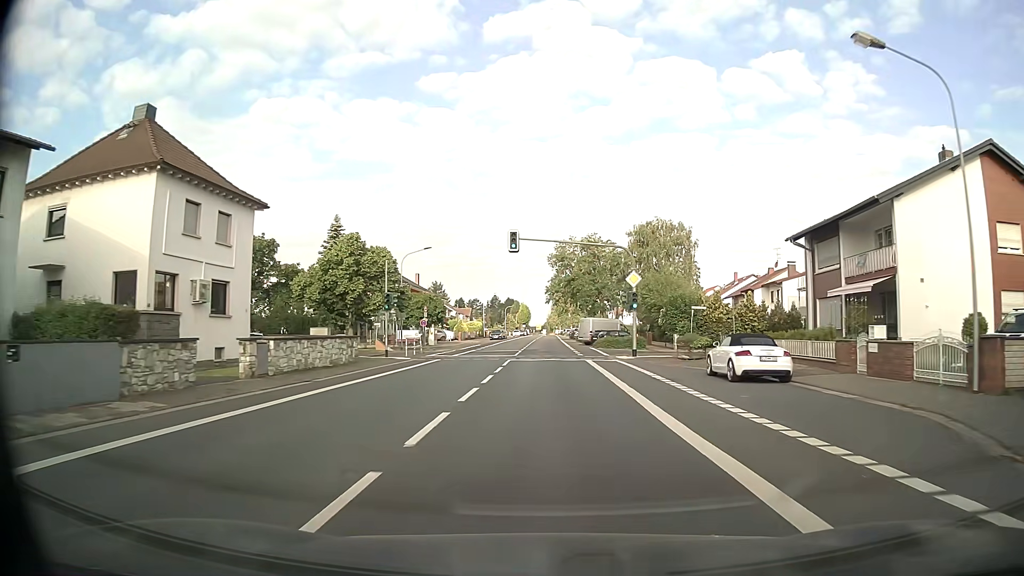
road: secondary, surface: asphalt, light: Day
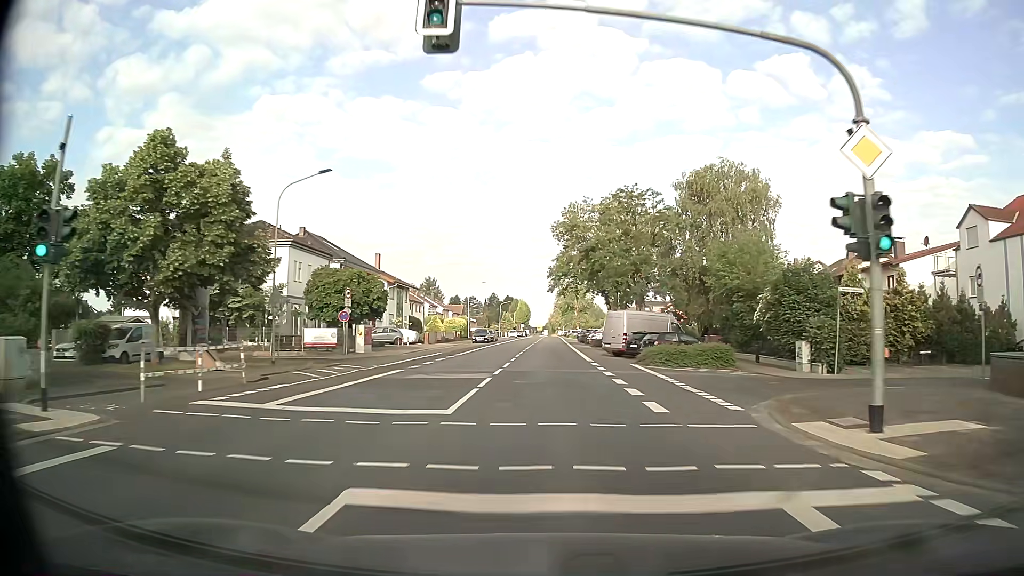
(+0.1, +25.5) m; 0°
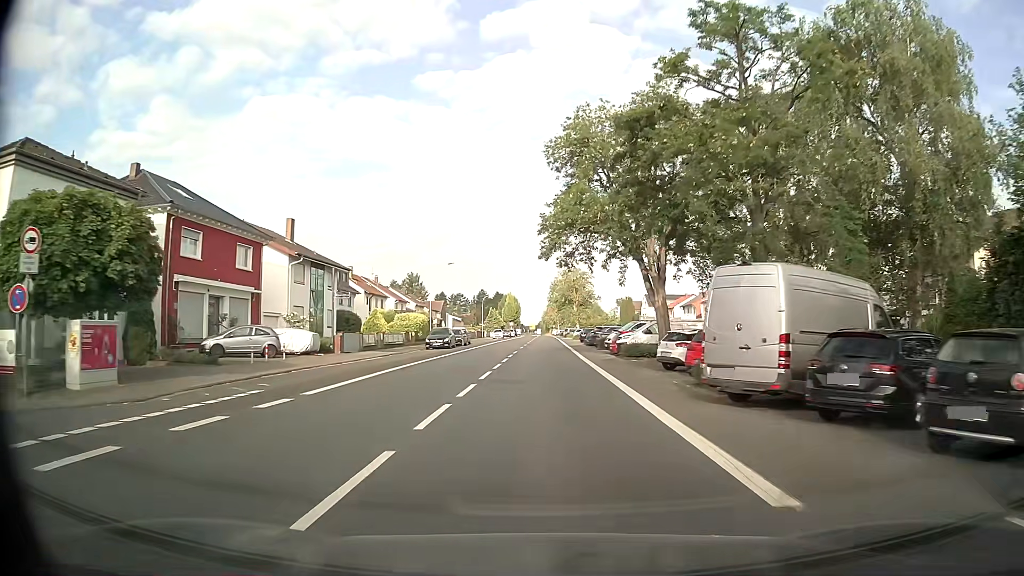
(+0.2, +25.2) m; 0°
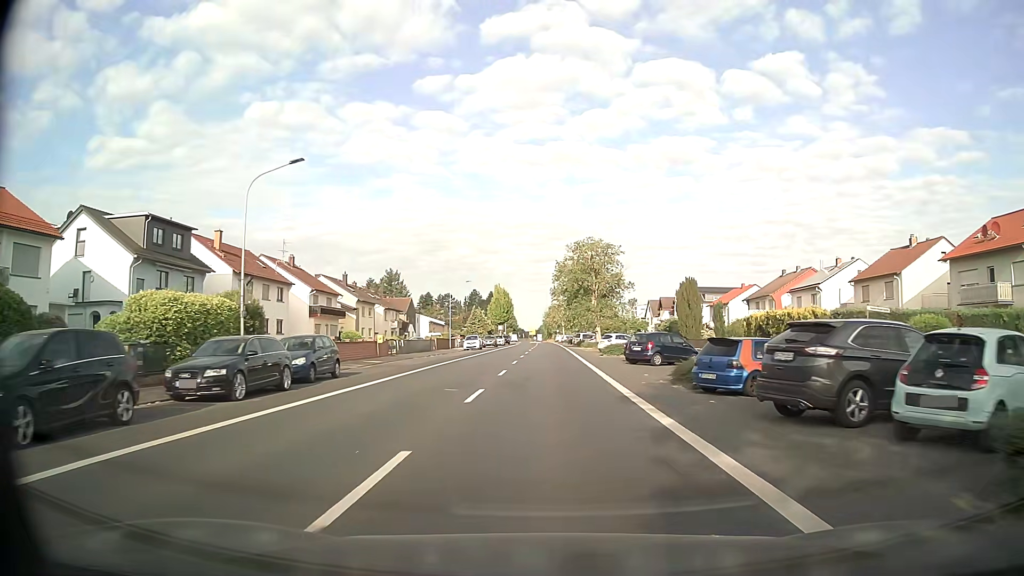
(+0.1, +41.7) m; 0°
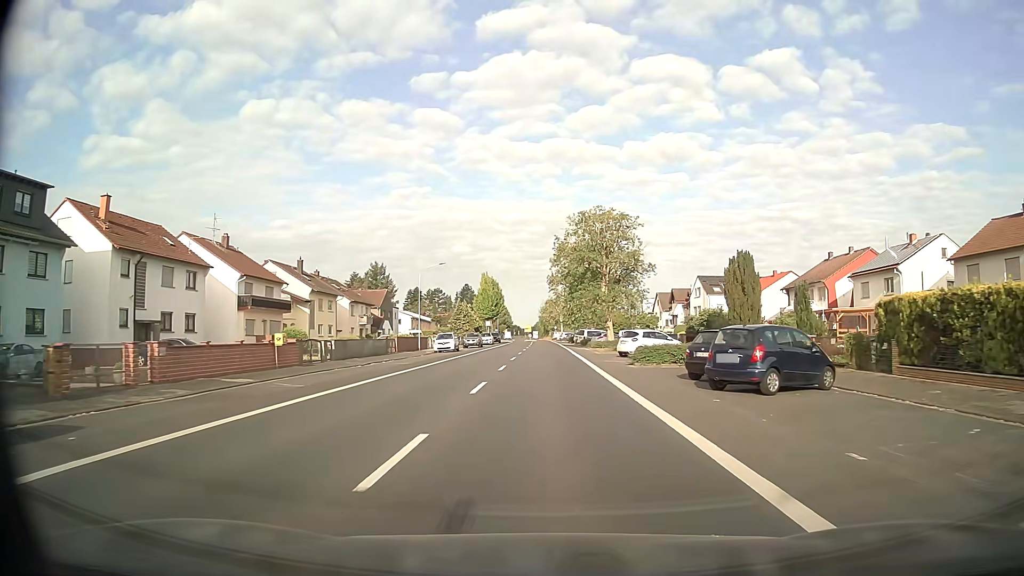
(0.0, +16.7) m; 0°
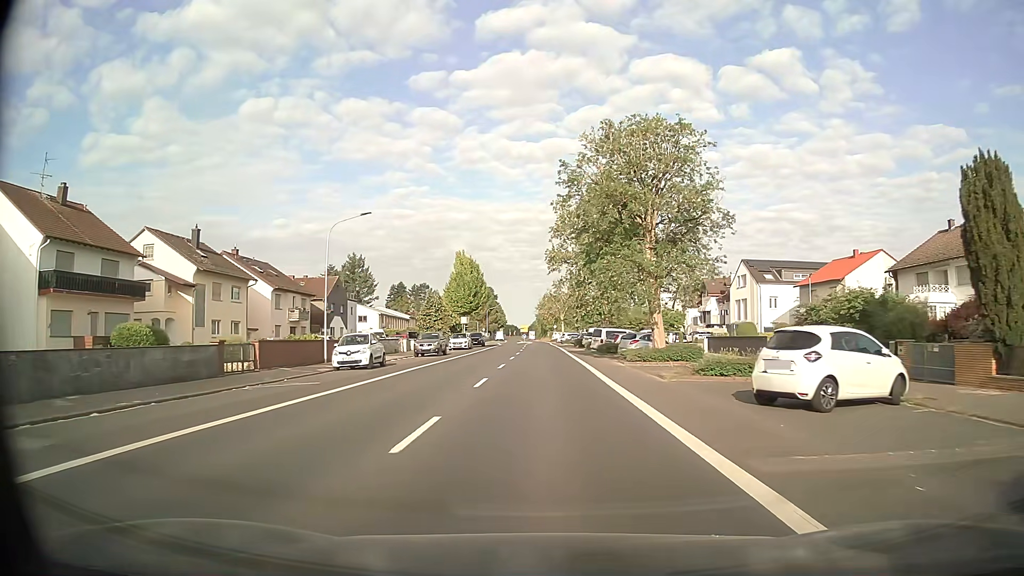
(+0.1, +25.2) m; 0°
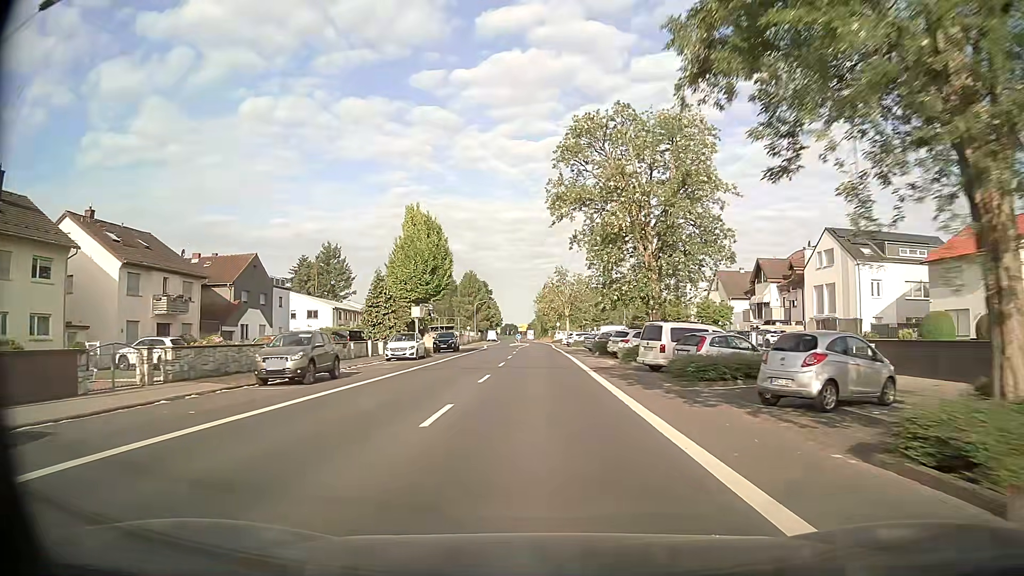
(0.0, +25.2) m; 0°
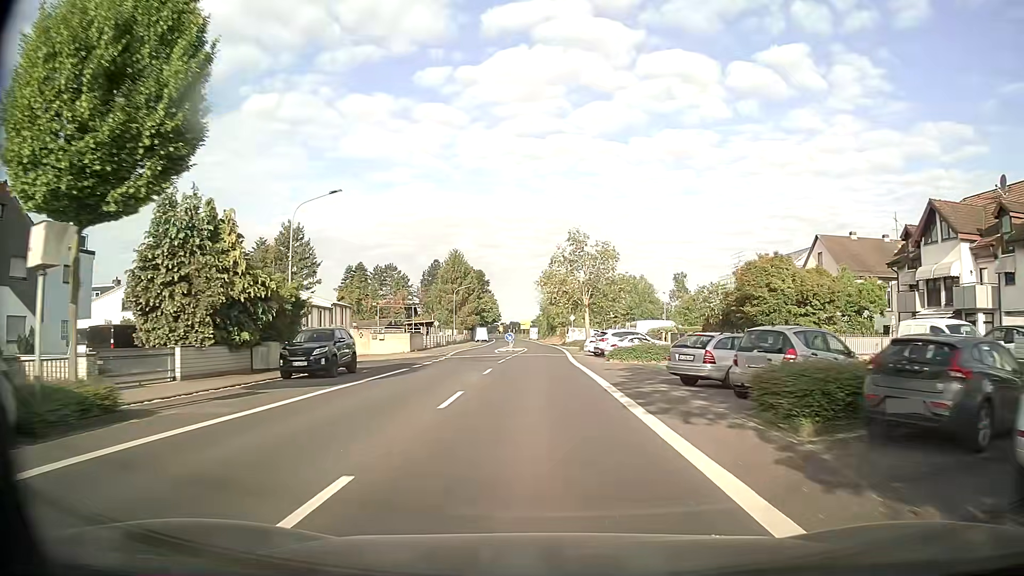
(-0.1, +33.7) m; 0°
(0, +10) (0, +20) (0, +30) (0, +40) (-1, +50) (-1, +60) (-2, +70) (-2, +80) (-3, +90) (-4, +100) m
